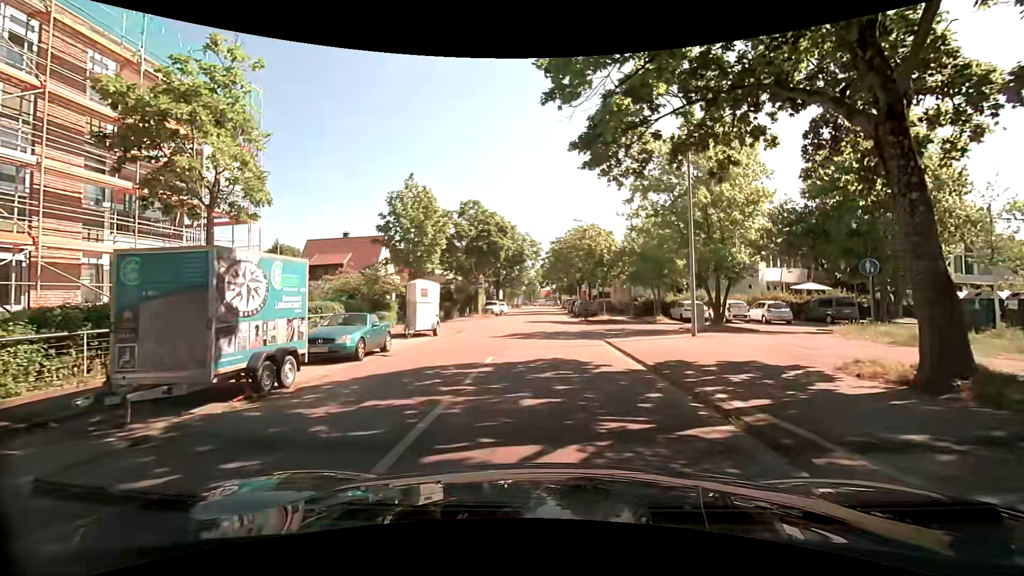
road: residential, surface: asphalt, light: Day
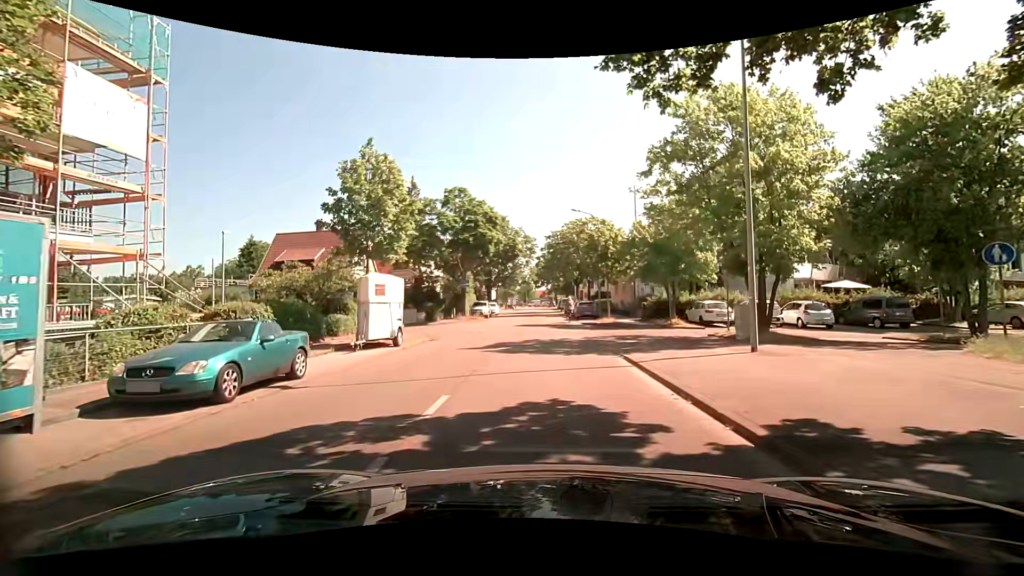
(+0.1, +5.3) m; +2°
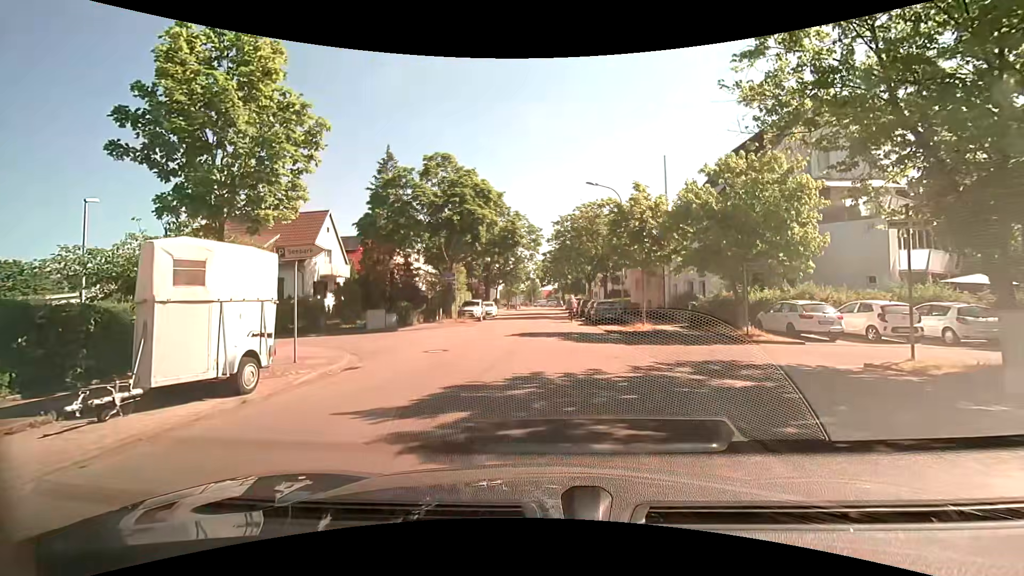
(-0.1, +9.5) m; -1°
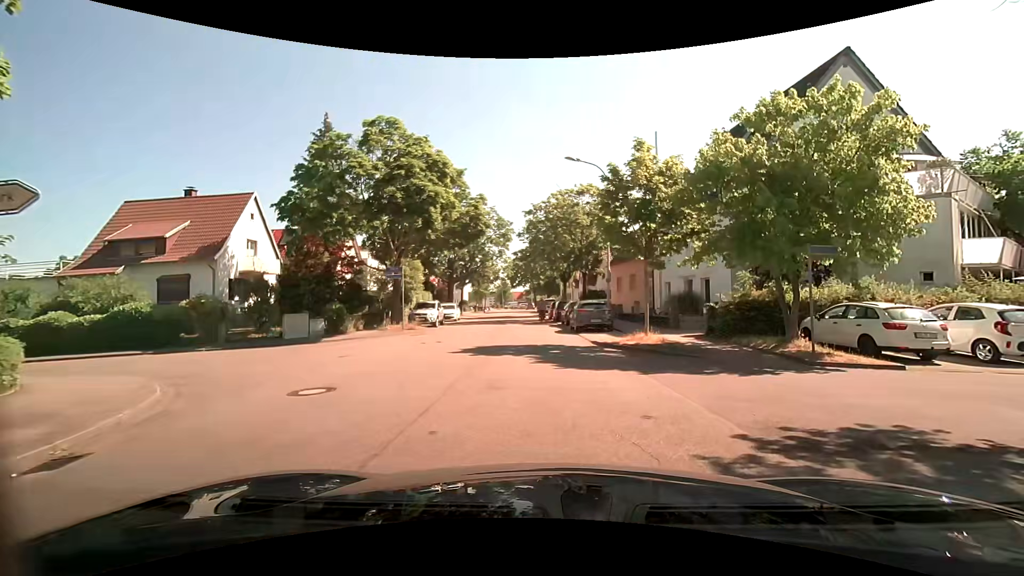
(0.0, +6.4) m; +2°
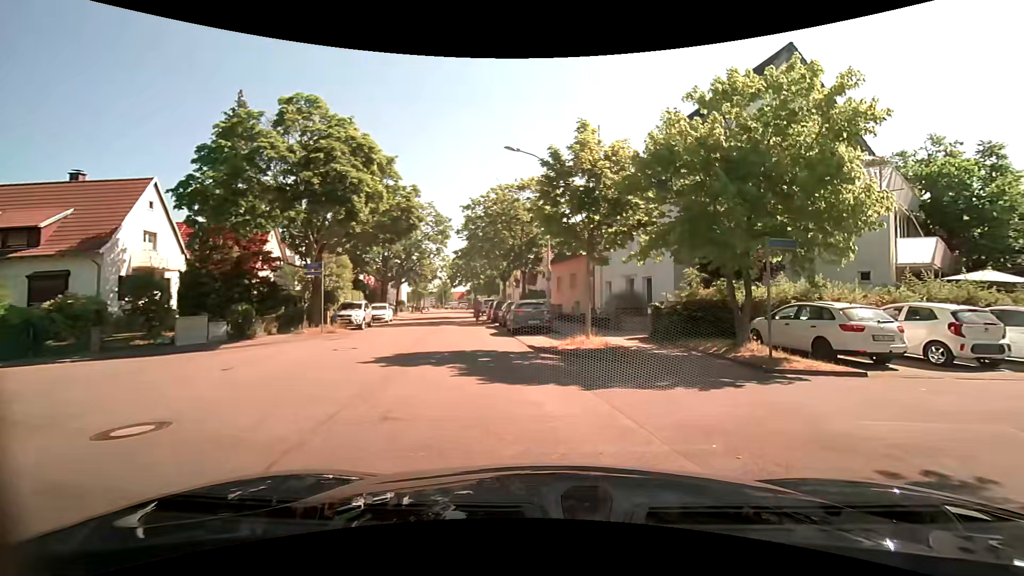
(+0.1, +2.0) m; +7°
